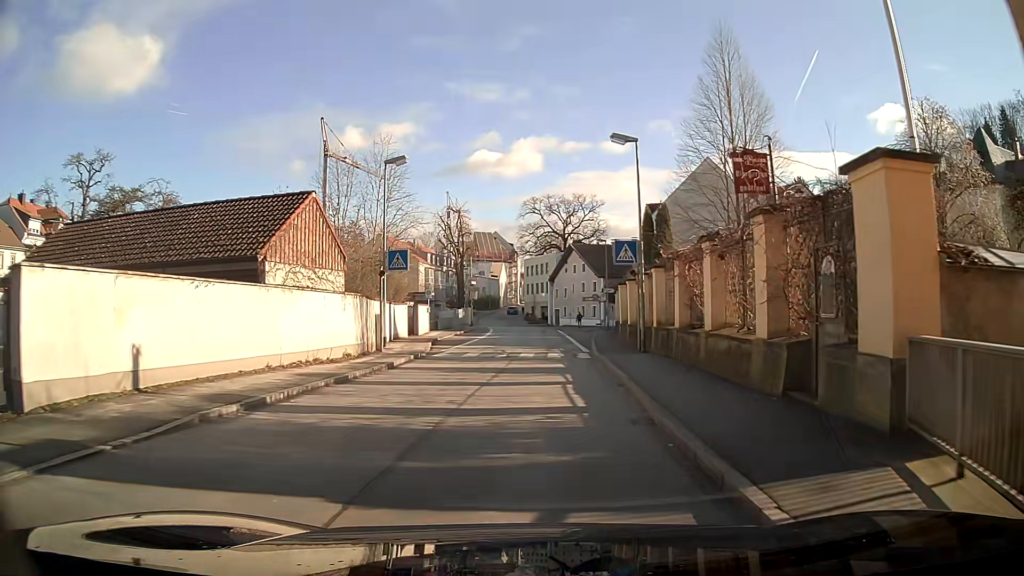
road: primary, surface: asphalt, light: Day
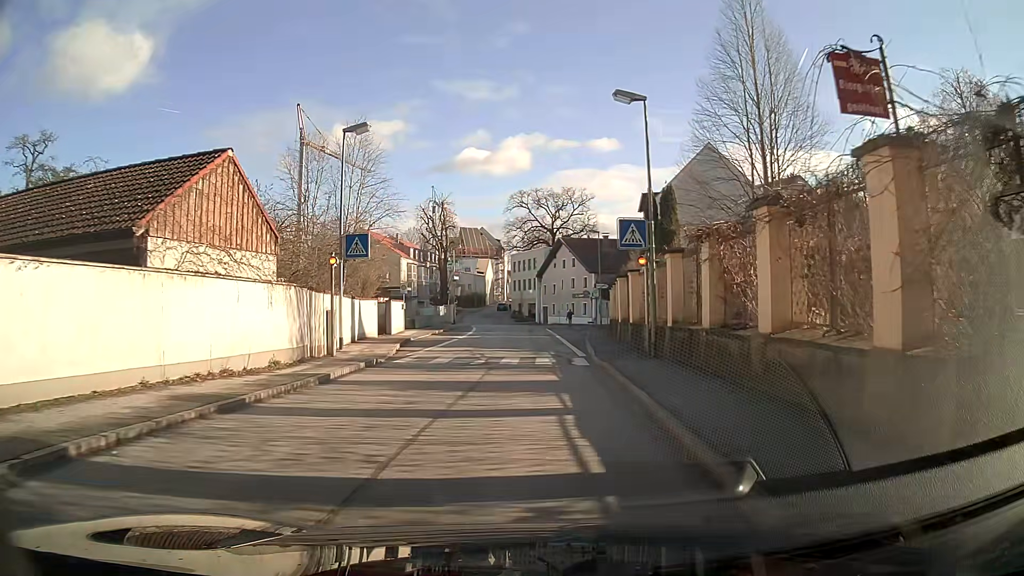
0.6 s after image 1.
(0.0, +4.7) m; -2°
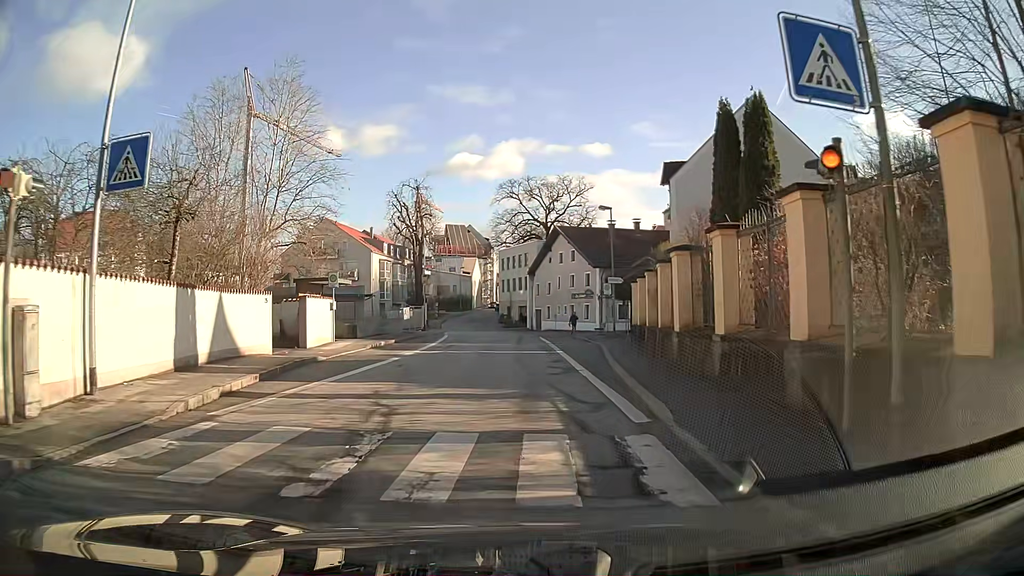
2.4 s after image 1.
(-0.5, +14.0) m; -2°
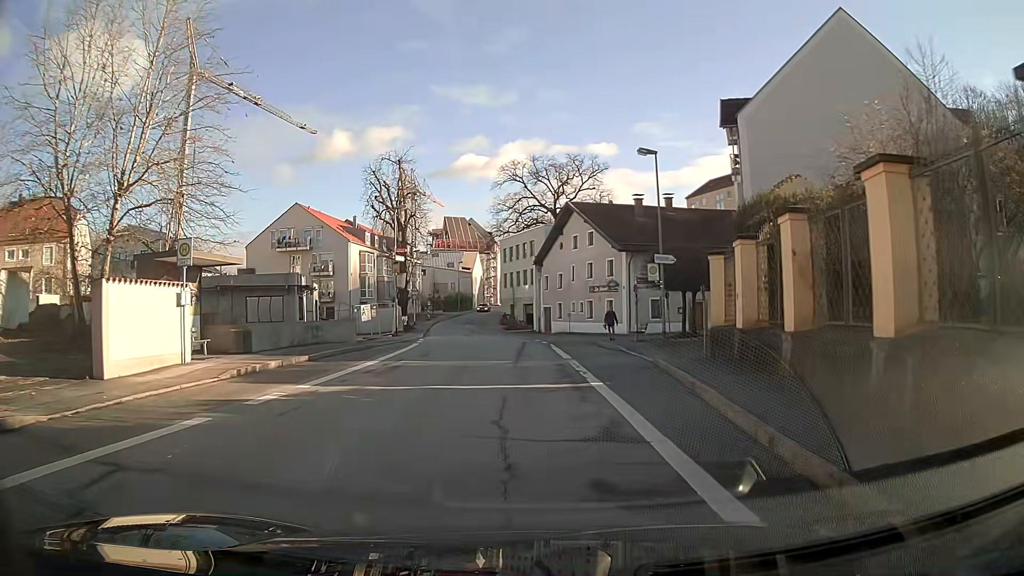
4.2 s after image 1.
(0.0, +13.9) m; 0°
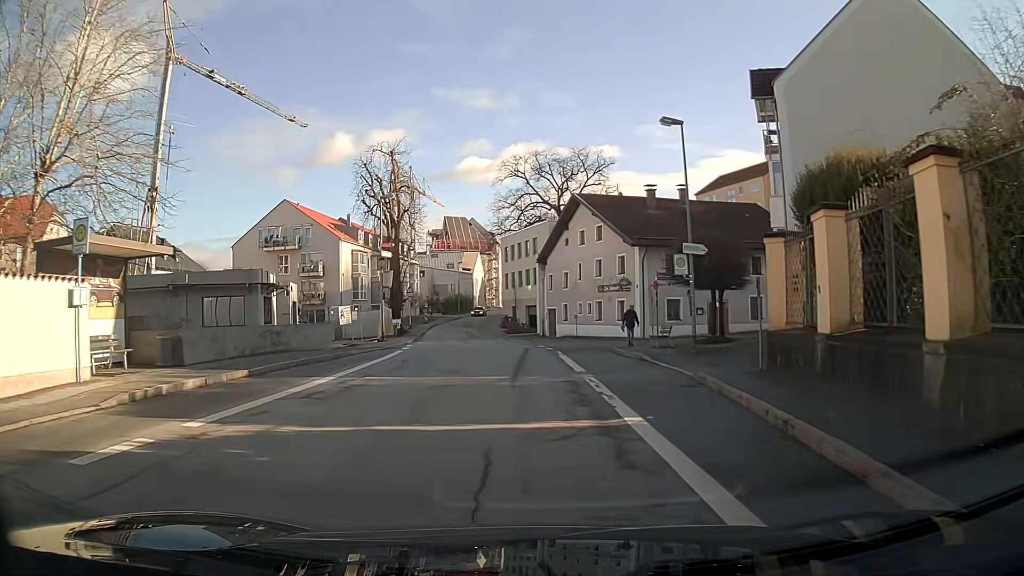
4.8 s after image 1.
(0.0, +4.6) m; -1°
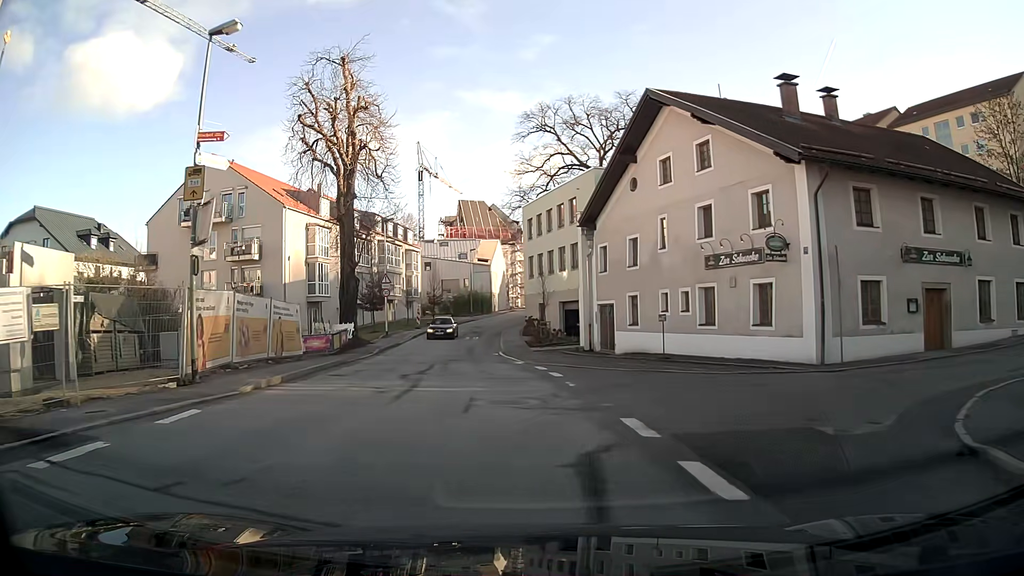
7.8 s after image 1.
(-0.5, +23.5) m; -3°
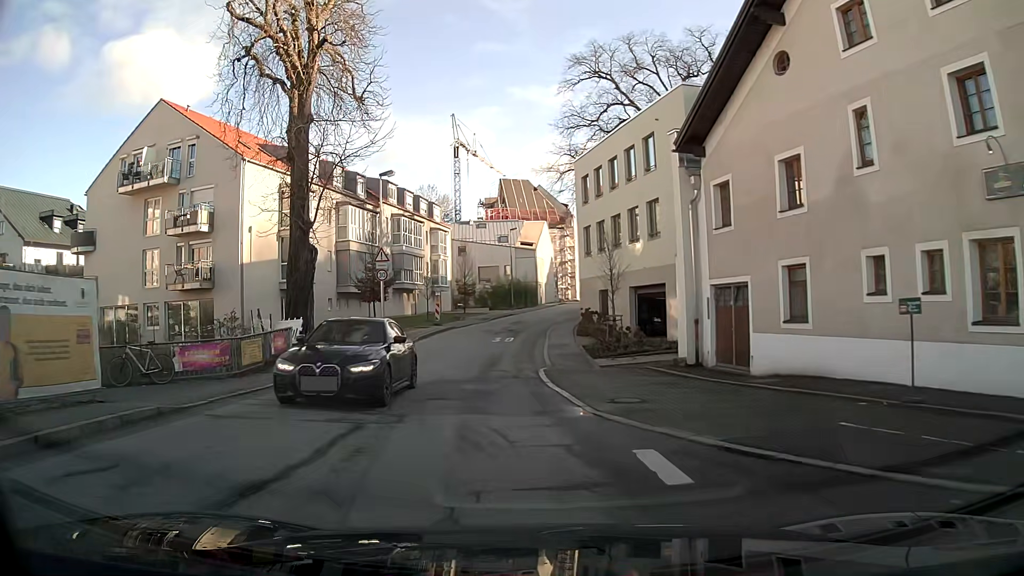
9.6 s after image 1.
(-0.5, +14.3) m; -5°
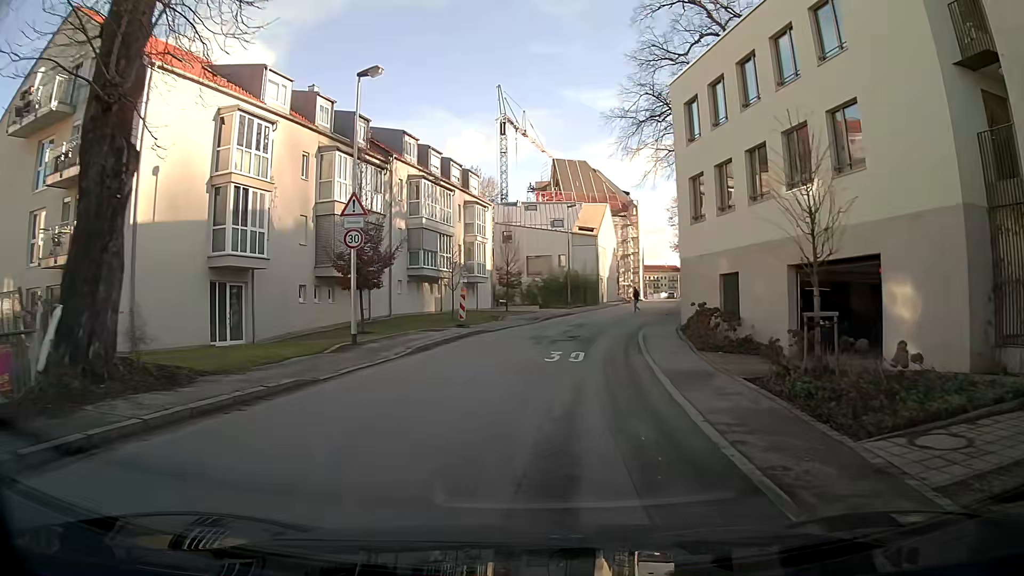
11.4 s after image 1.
(-0.5, +14.6) m; -2°
(0, +10) (+1, +20) (+2, +30) (+5, +40) (+7, +49) (+9, +59) (+12, +69) (+15, +78) (+17, +88) (+19, +98) m
